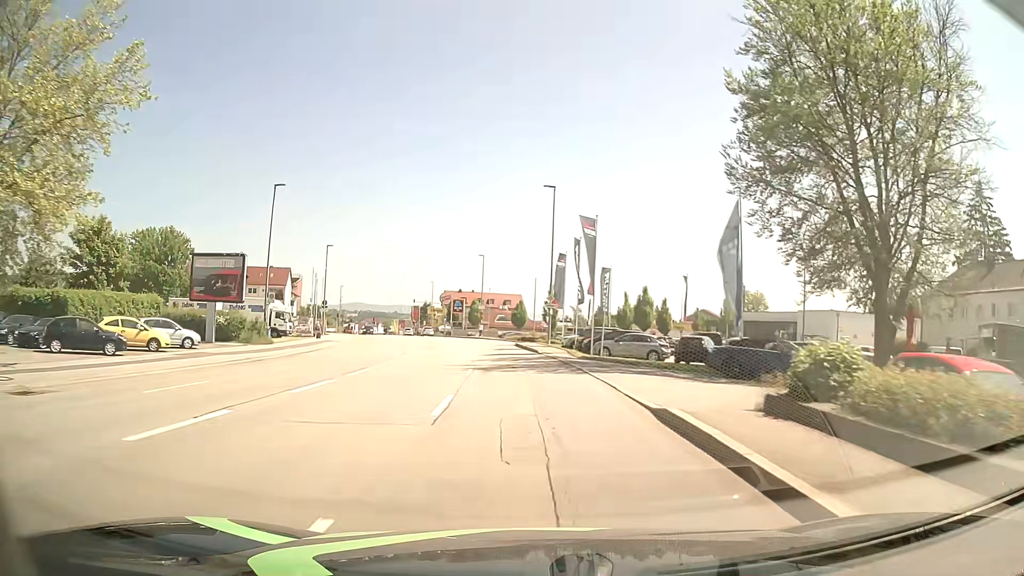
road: tertiary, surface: asphalt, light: Day
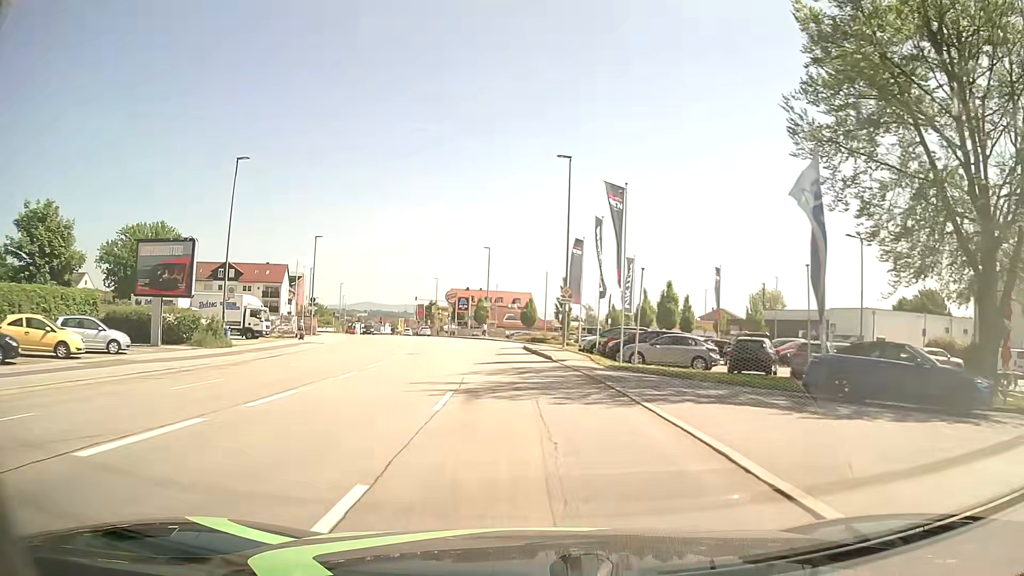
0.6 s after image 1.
(0.0, +7.6) m; -1°
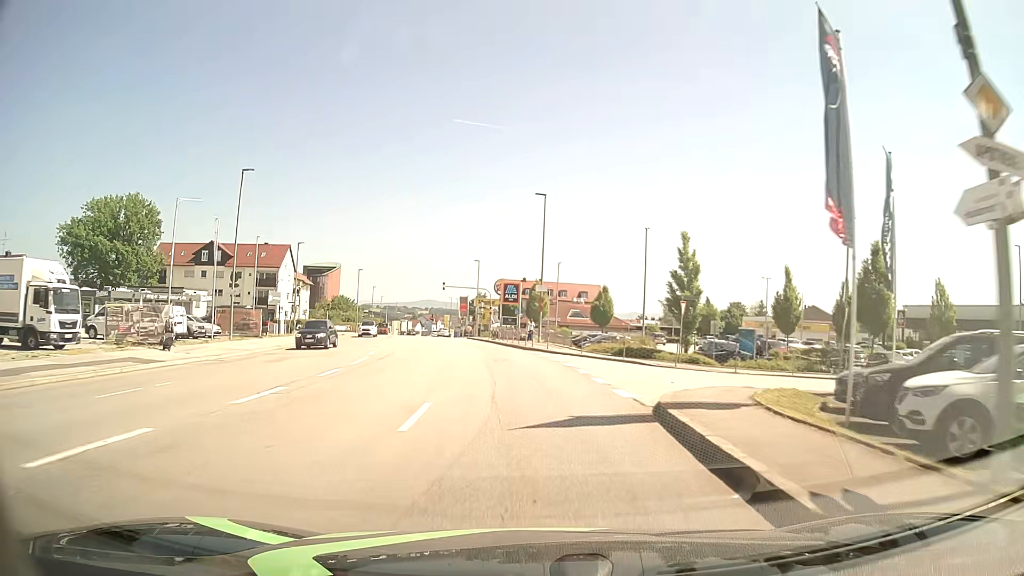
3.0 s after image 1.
(-1.2, +30.5) m; -5°
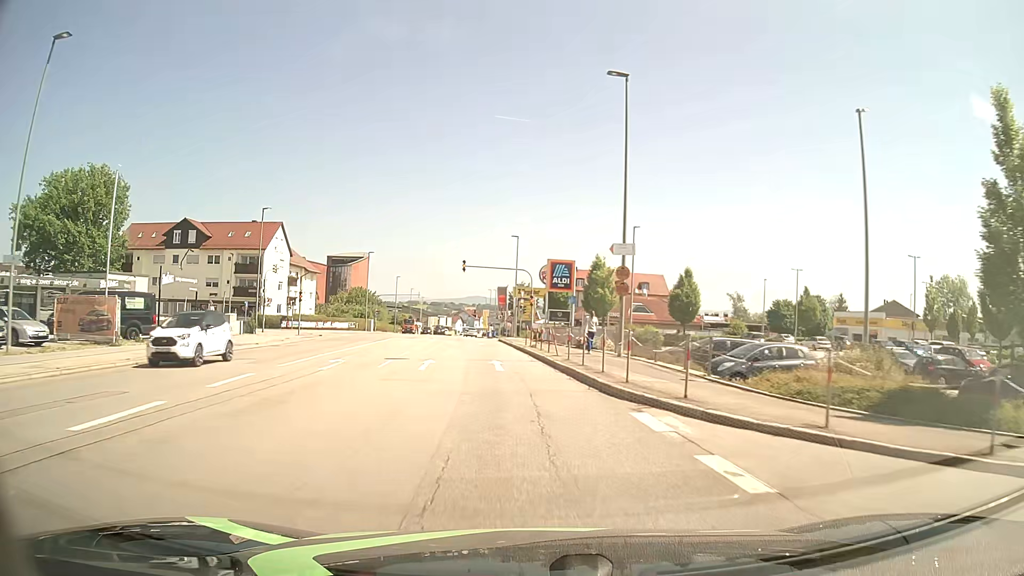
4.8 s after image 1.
(-0.9, +22.2) m; -4°
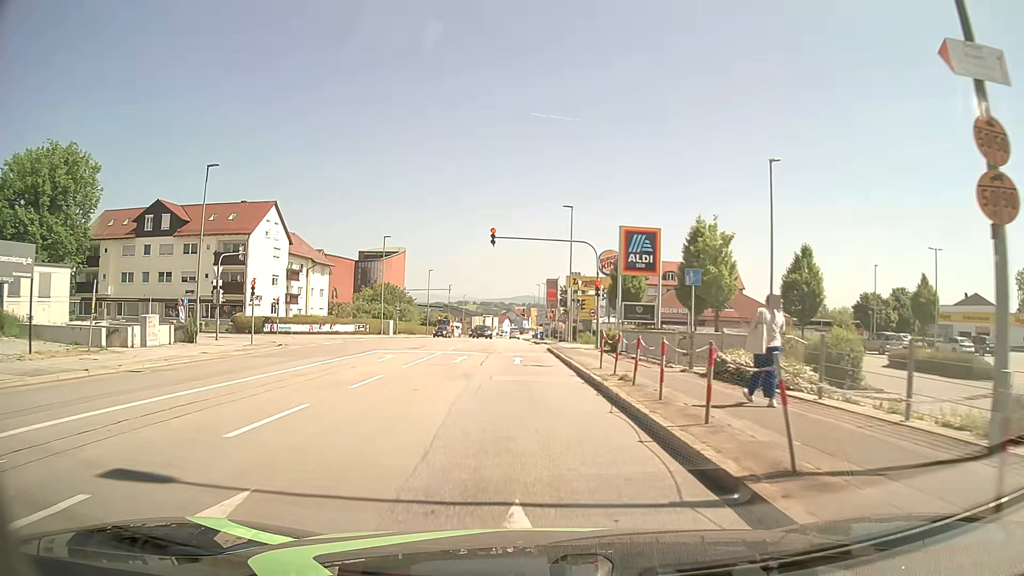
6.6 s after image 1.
(-0.7, +17.3) m; -4°
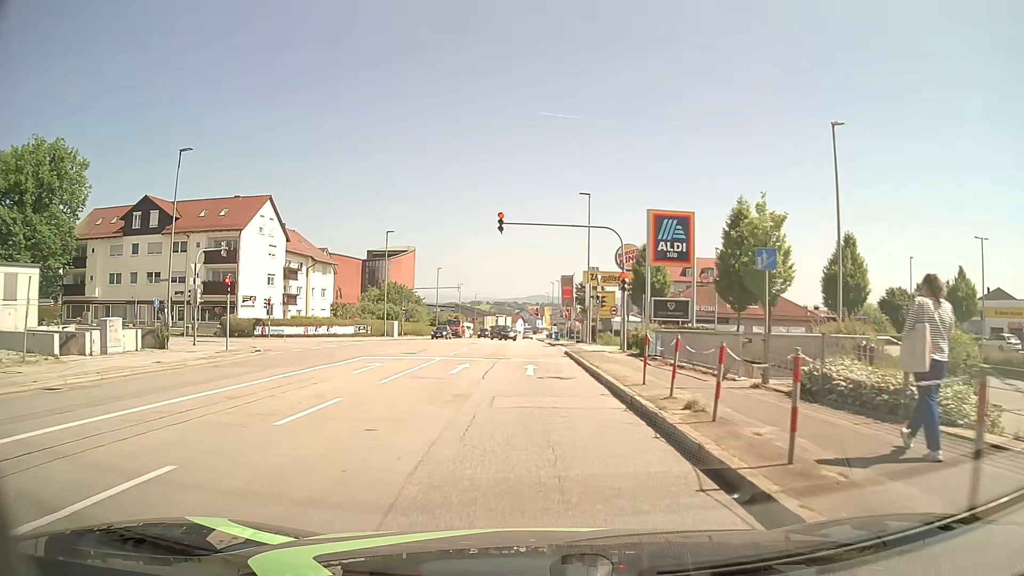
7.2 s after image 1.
(-0.1, +4.7) m; -1°
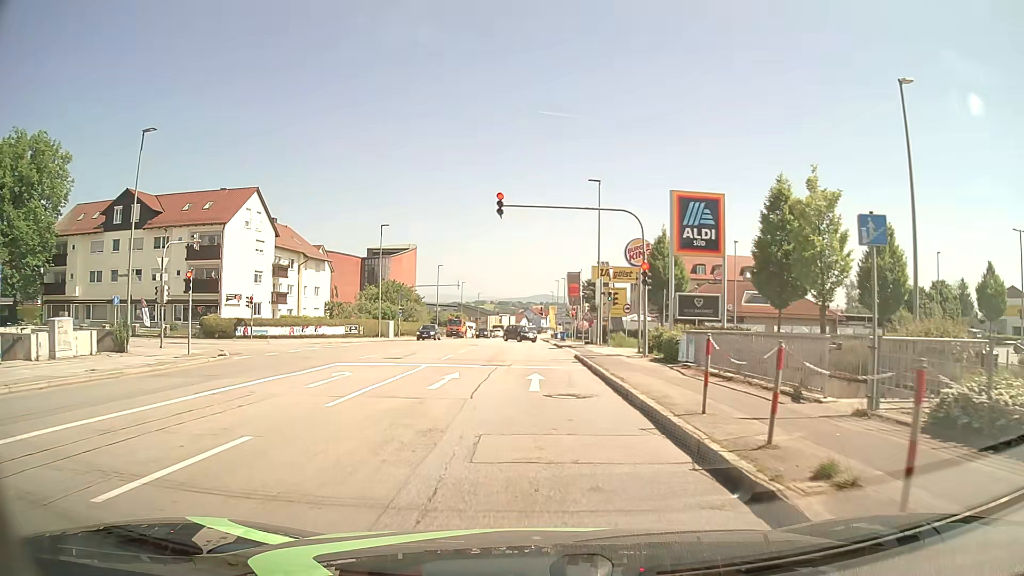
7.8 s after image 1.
(0.0, +4.2) m; -1°
